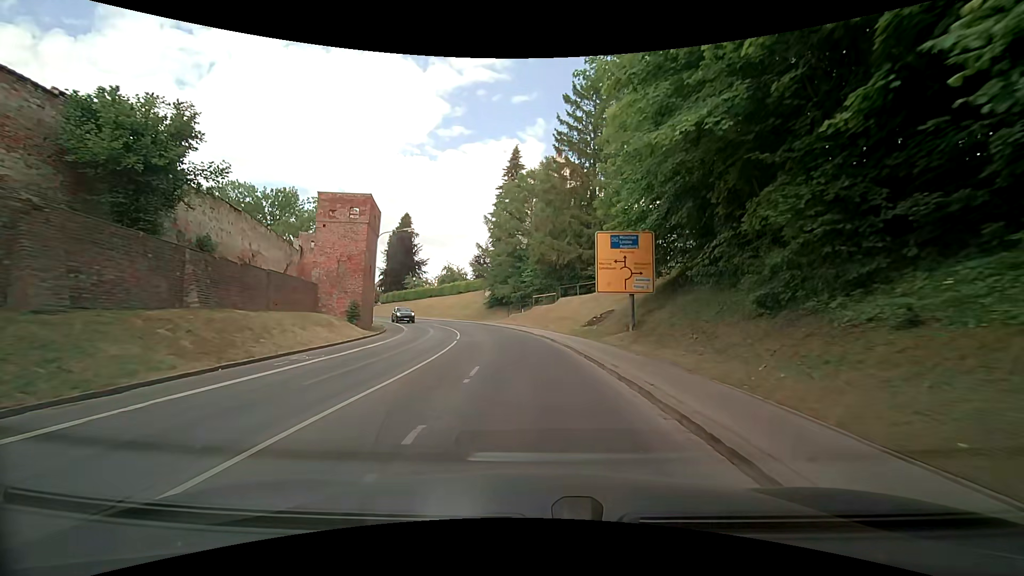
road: secondary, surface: asphalt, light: Day
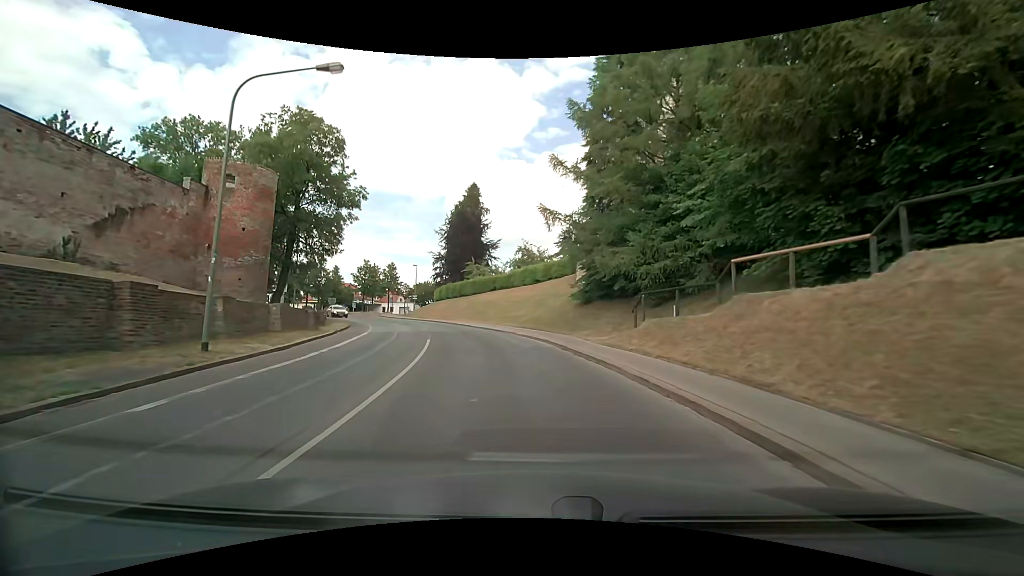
(-2.2, +32.4) m; -11°
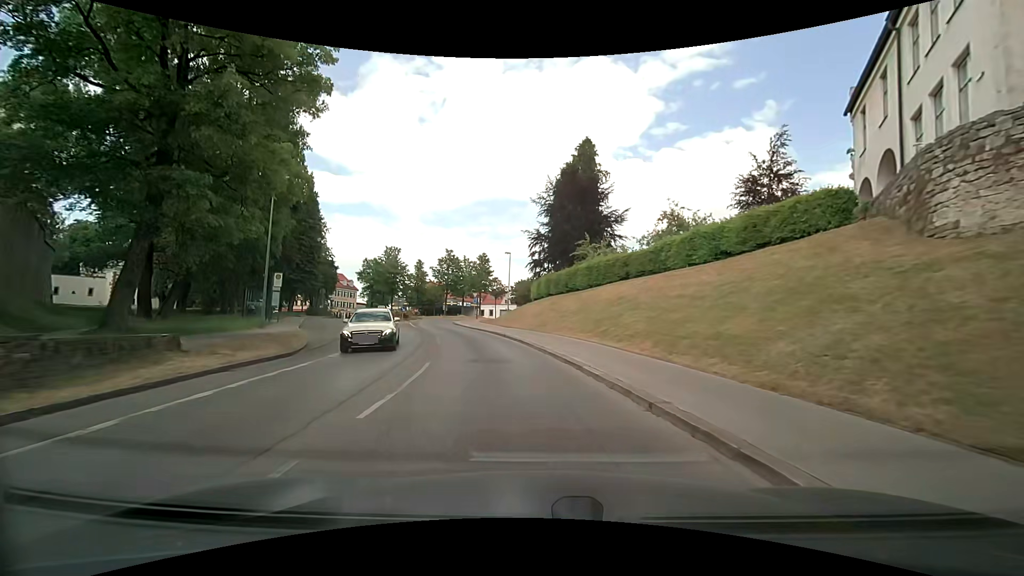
(-2.6, +25.1) m; -13°
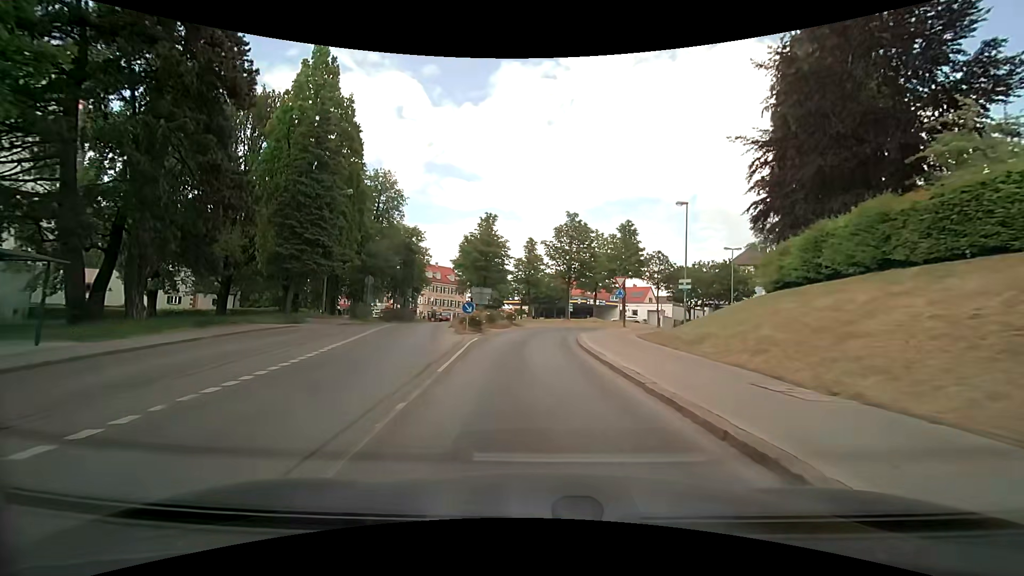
(-4.1, +28.5) m; -15°
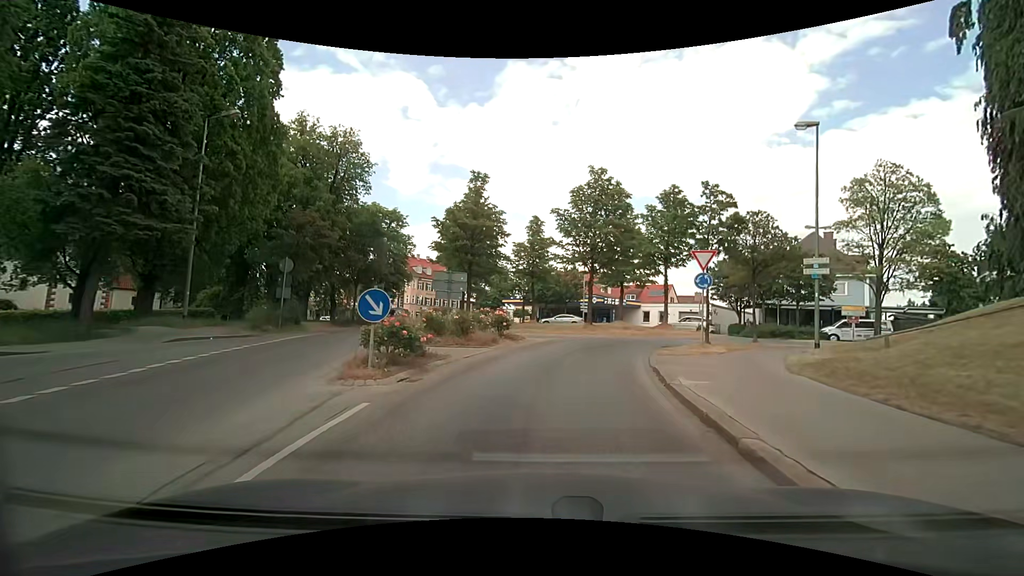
(-0.2, +14.5) m; -2°
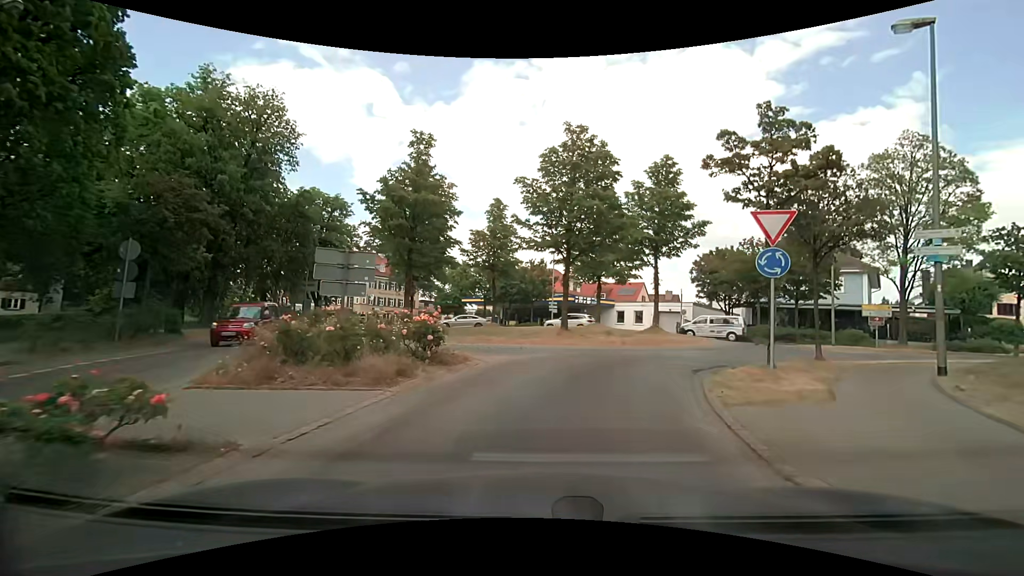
(+0.4, +7.5) m; +6°
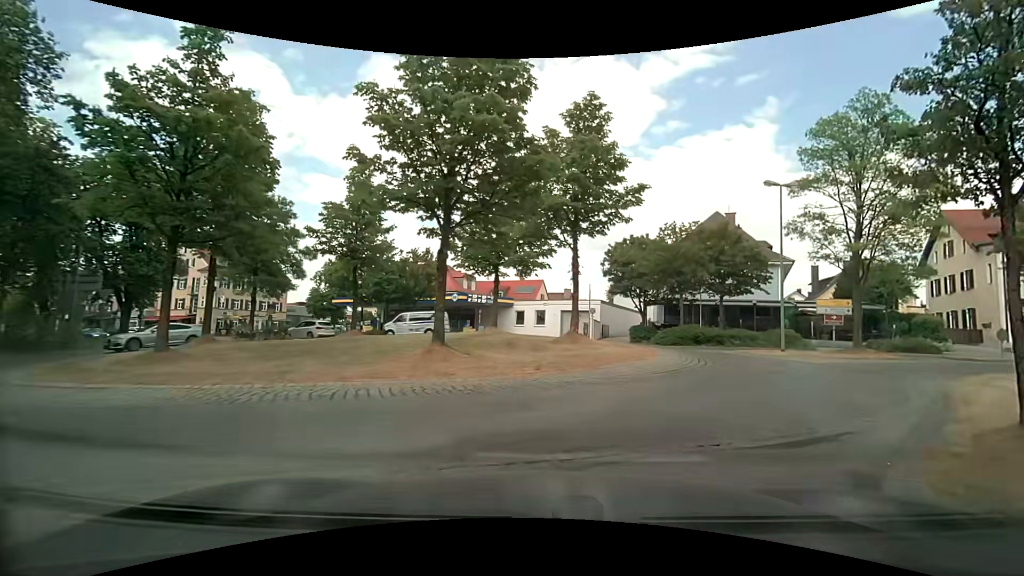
(+0.7, +9.5) m; +10°
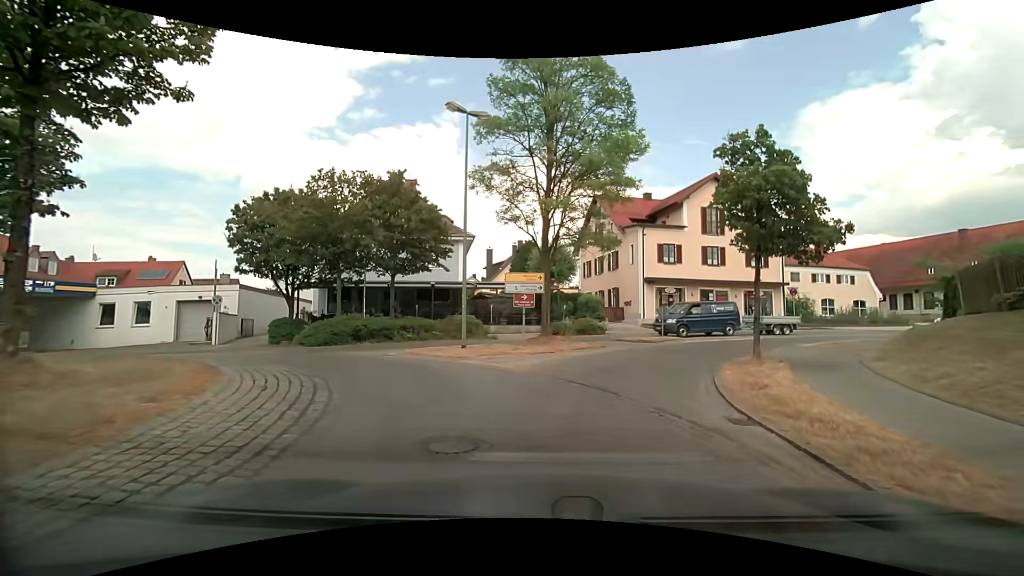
(+3.7, +10.0) m; +35°
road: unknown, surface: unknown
(-1, +10) (-7, +17) (-17, +19) (-26, +16) (-36, +14) (-46, +15) (-55, +19) (-65, +18) (-74, +14) (-84, +11) m
